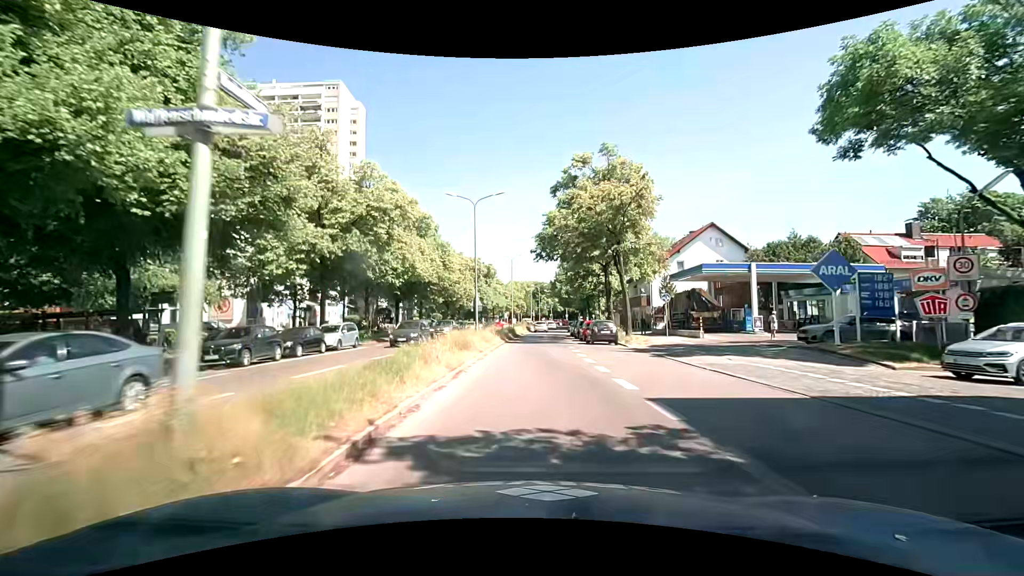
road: secondary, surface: asphalt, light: Day
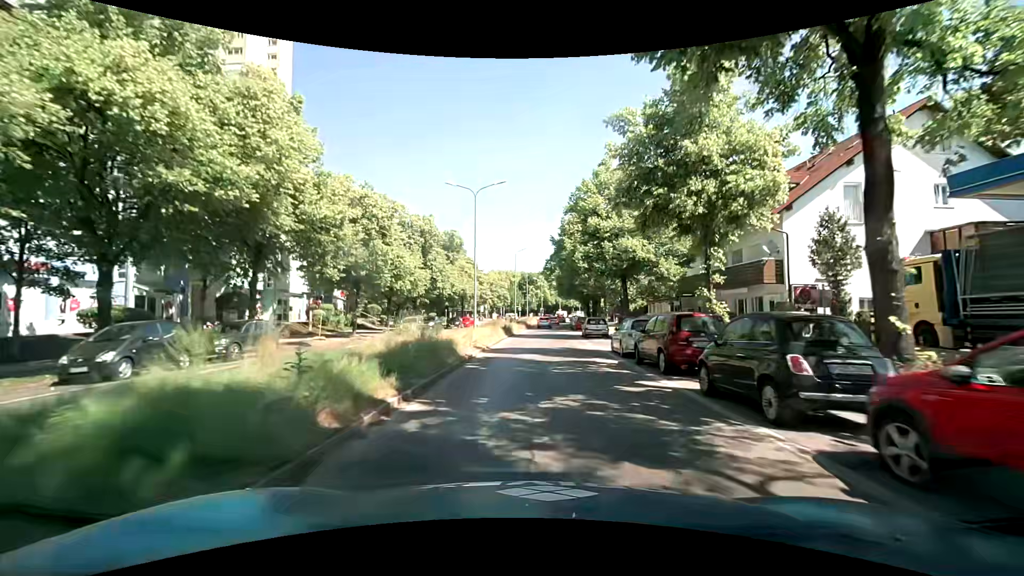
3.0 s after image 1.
(+0.2, +33.3) m; +1°
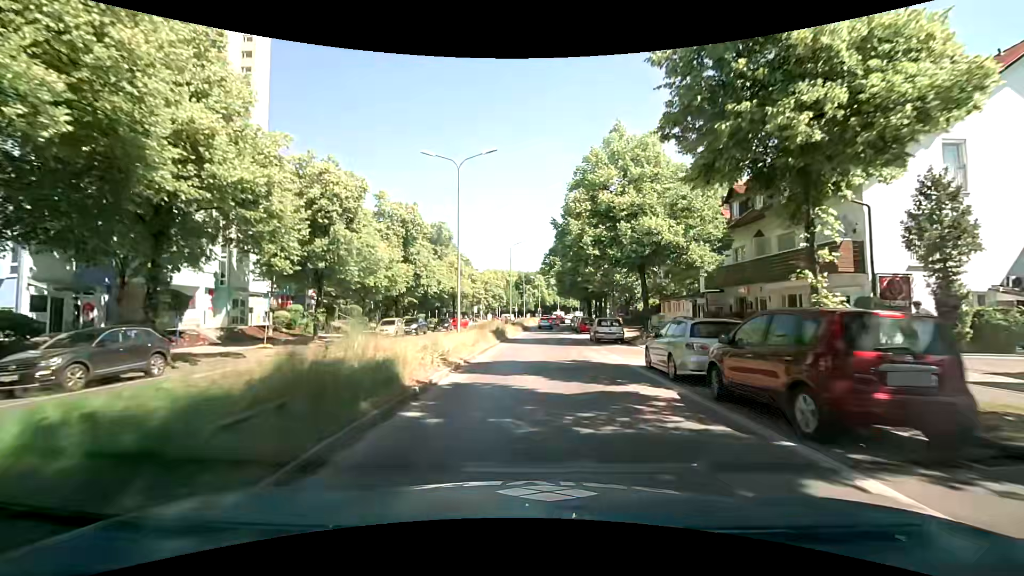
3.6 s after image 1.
(0.0, +6.4) m; +1°
